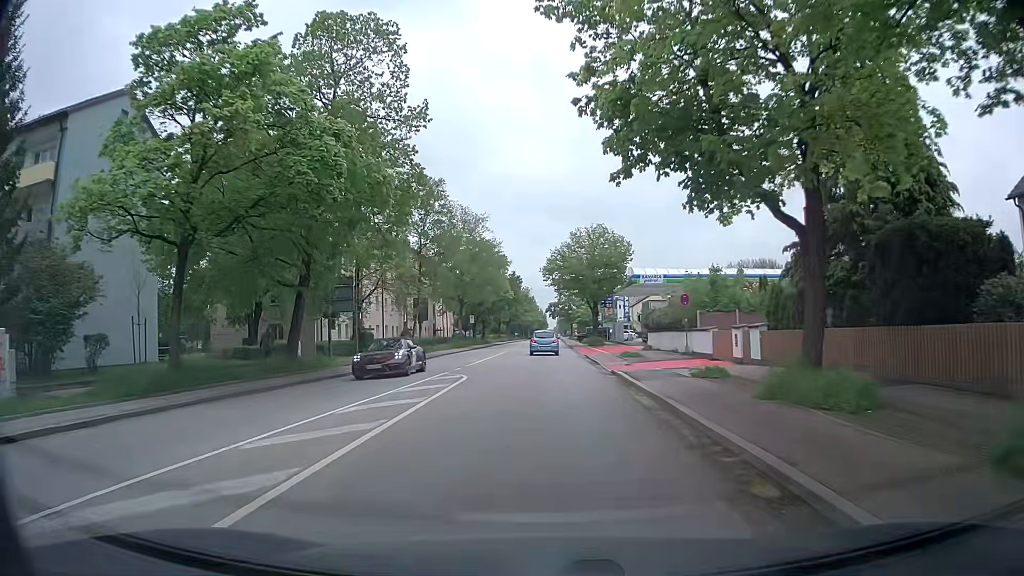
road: secondary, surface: asphalt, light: Day
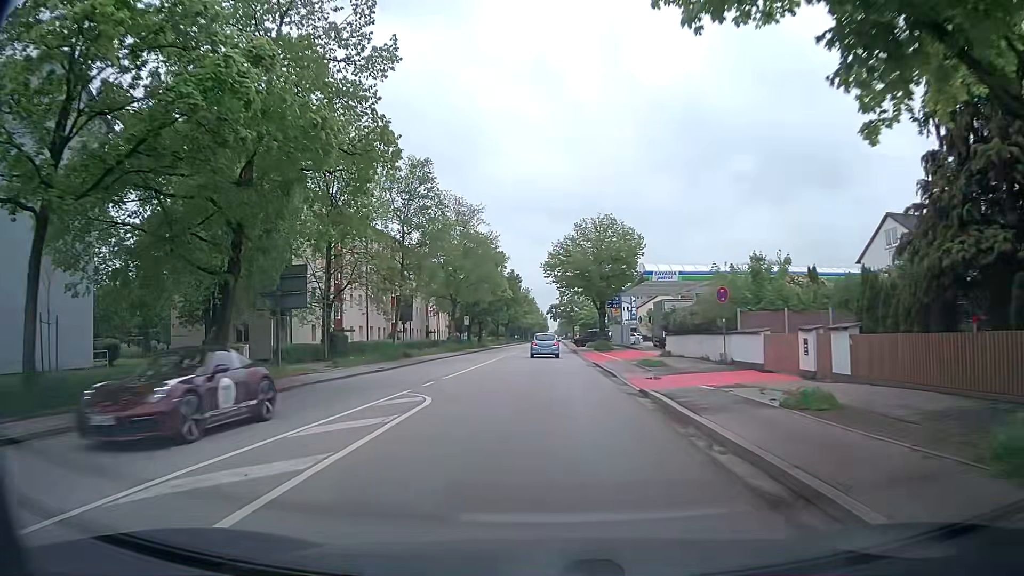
(0.0, +6.6) m; +1°
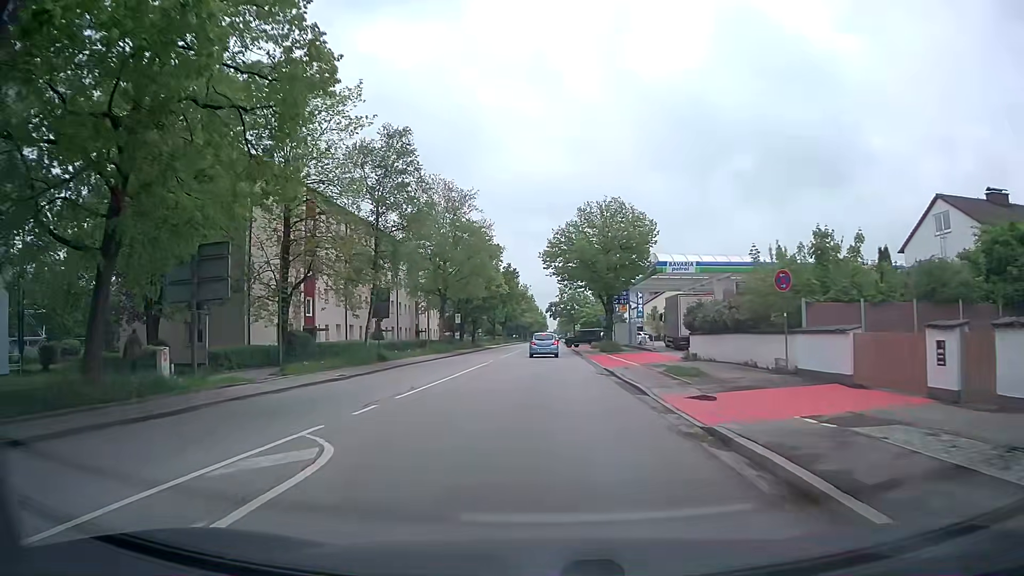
(-0.1, +6.7) m; 0°
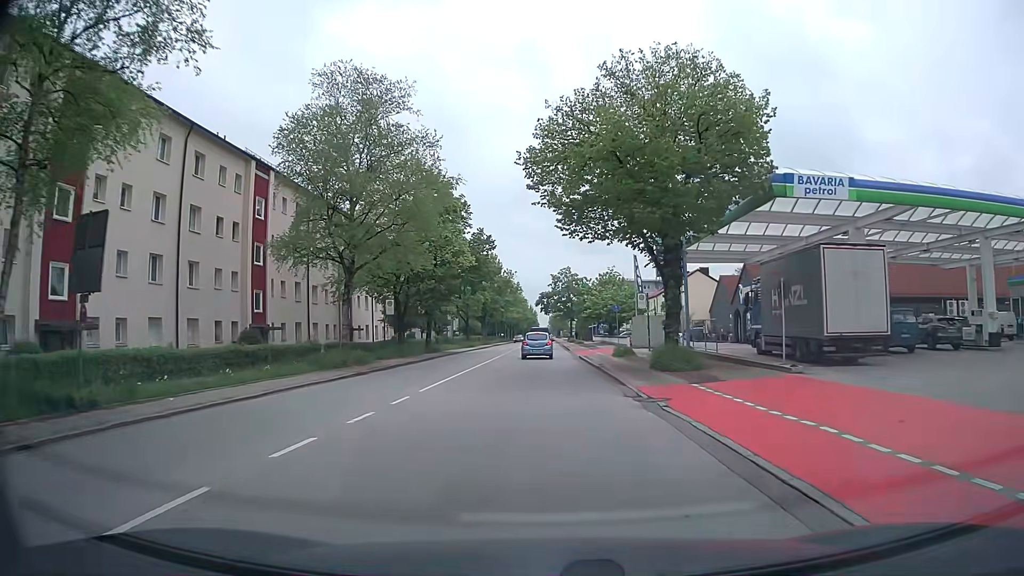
(+0.2, +26.5) m; +1°
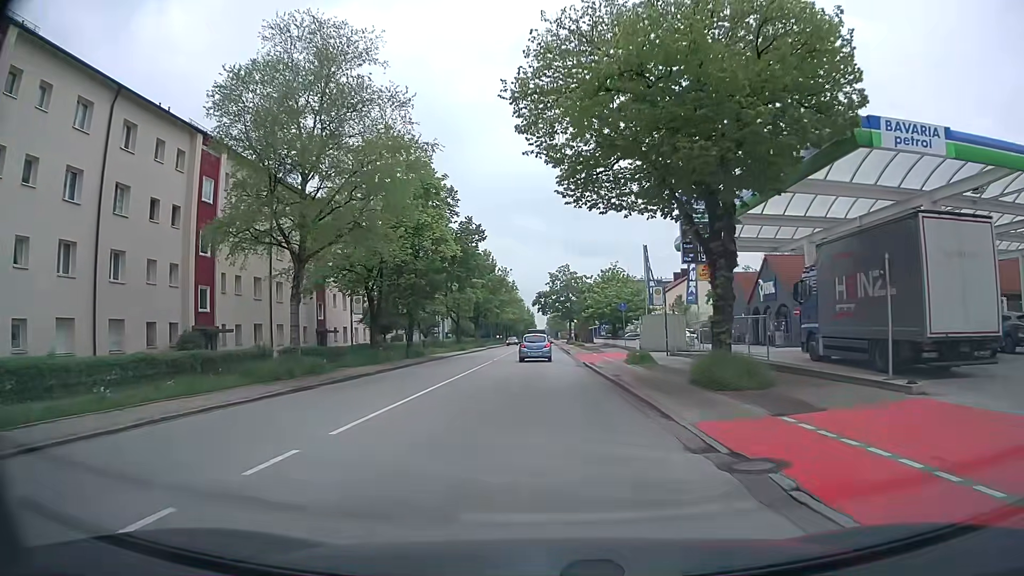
(0.0, +6.6) m; 0°
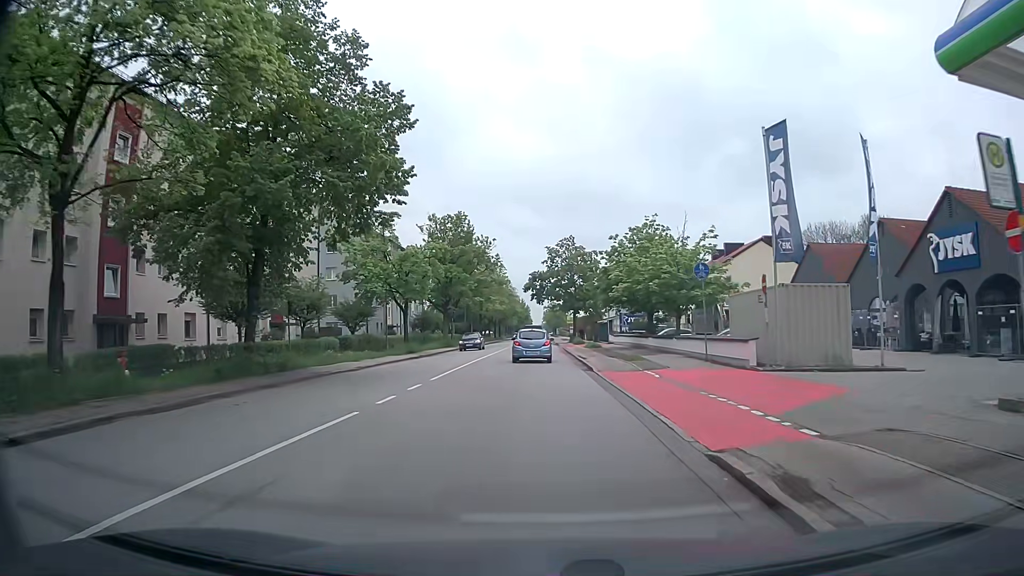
(+0.1, +26.8) m; 0°
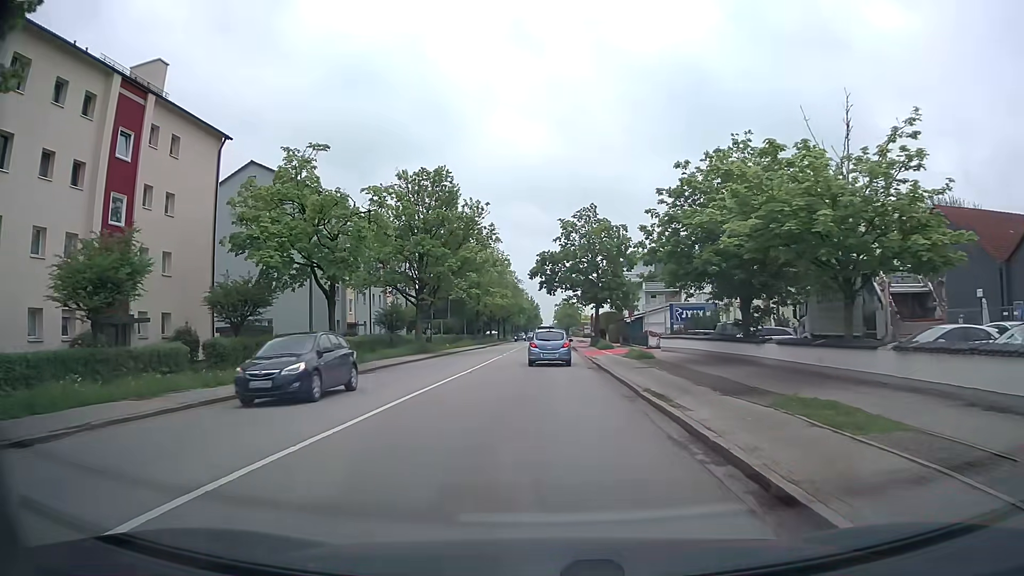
(-0.1, +19.4) m; -1°
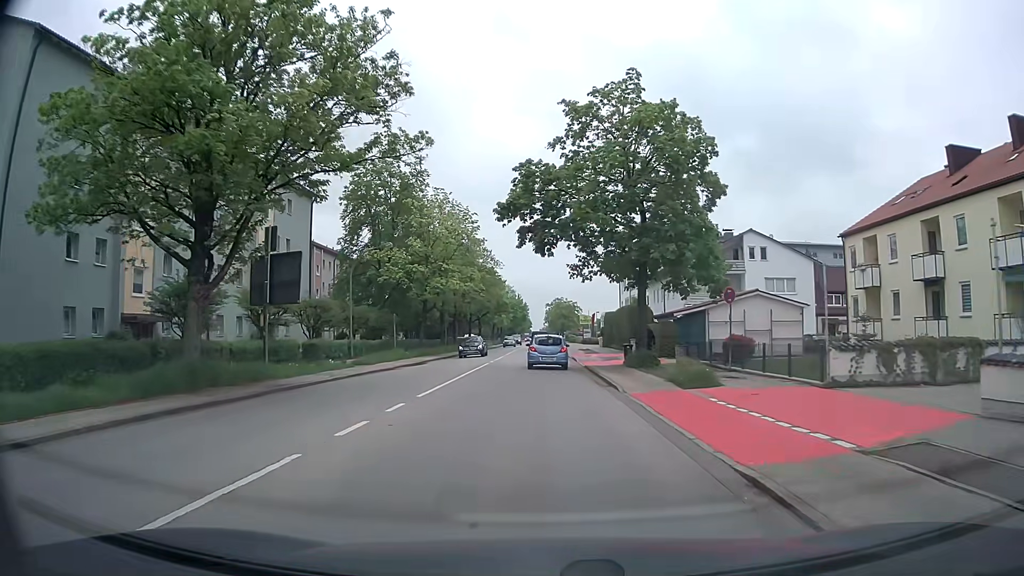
(+0.3, +31.6) m; +1°
(0, +10) (0, +20) (0, +30) (0, +40) (0, +50) (0, +60) (0, +70) (0, +80) (0, +90) (0, +100) m
